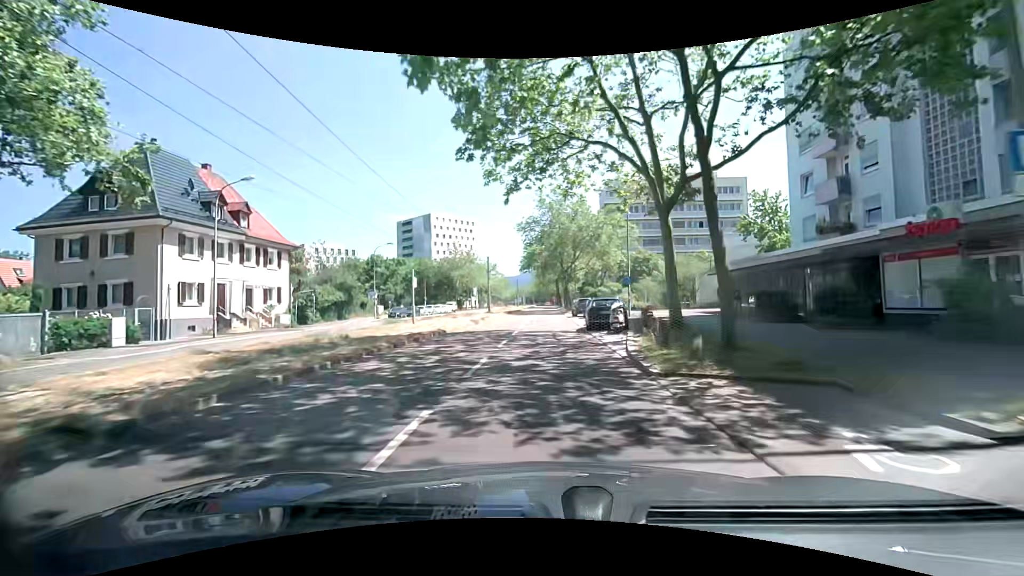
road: tertiary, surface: asphalt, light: Day
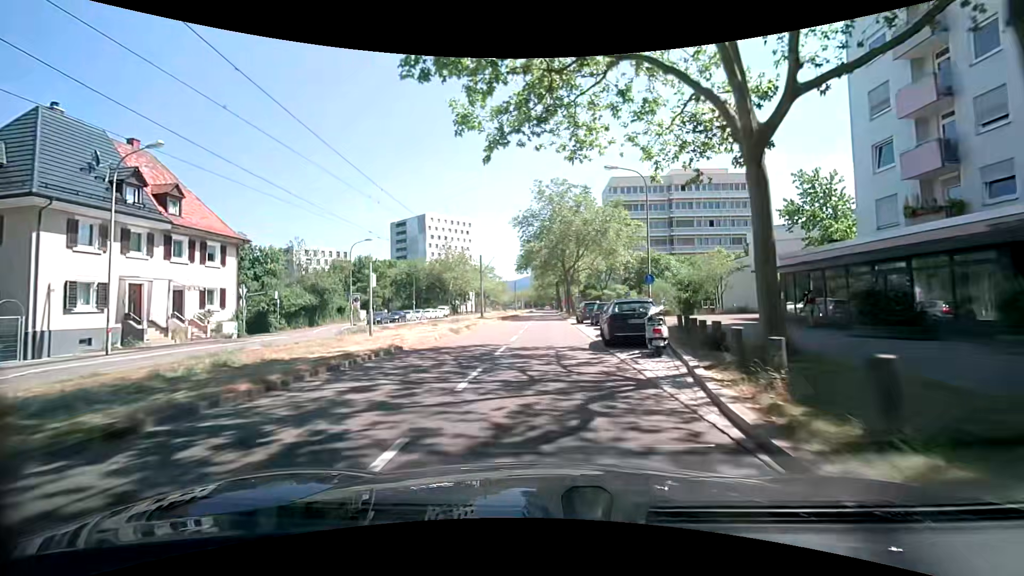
(-0.1, +7.1) m; -1°
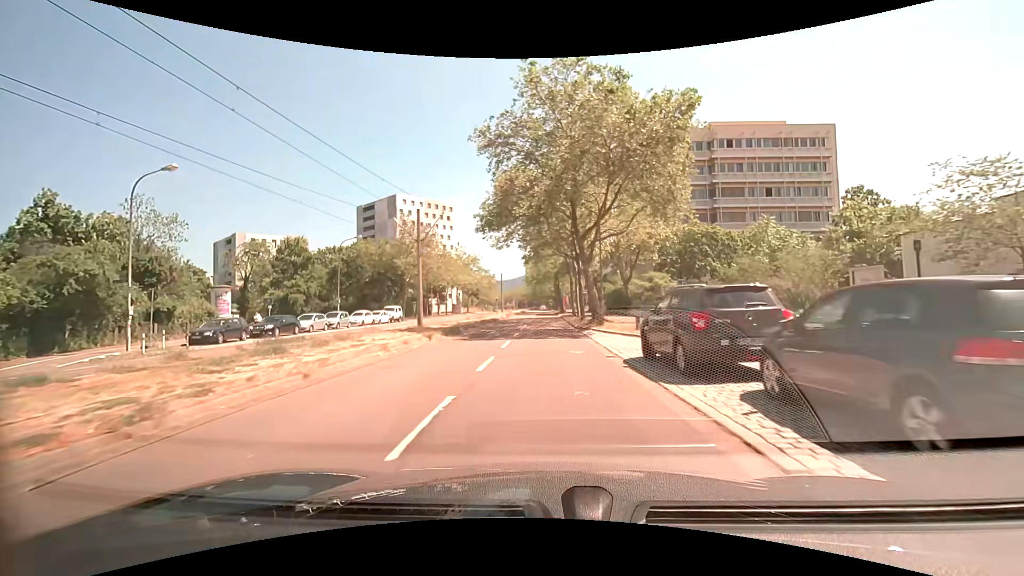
(+0.2, +27.4) m; +1°
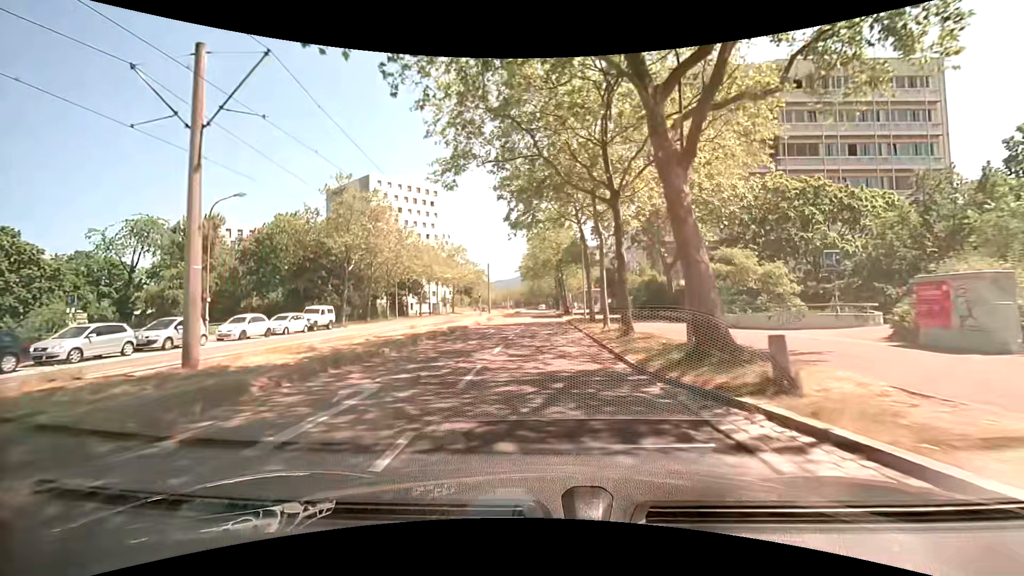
(-0.1, +19.9) m; -1°
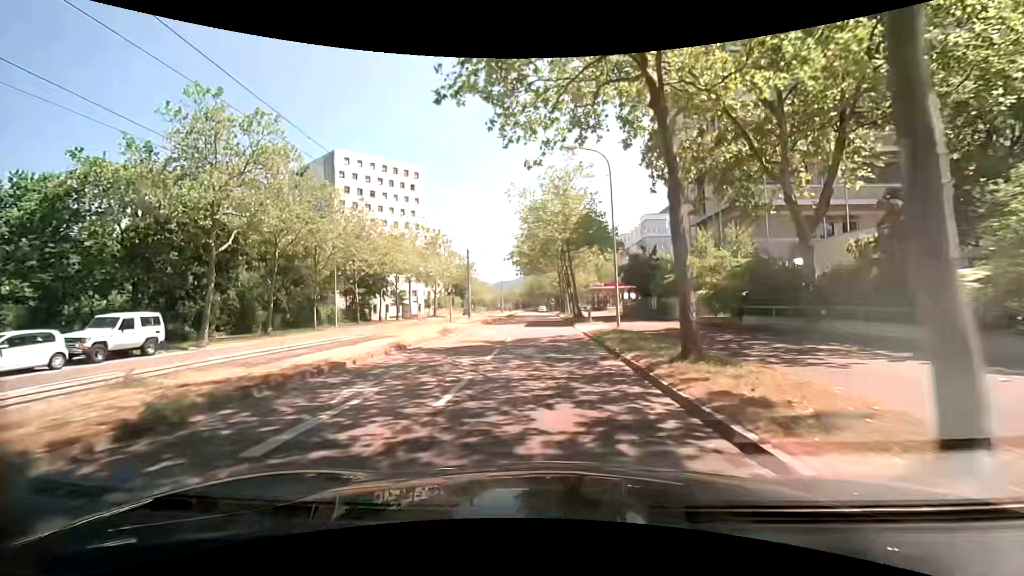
(+0.2, +19.4) m; -1°
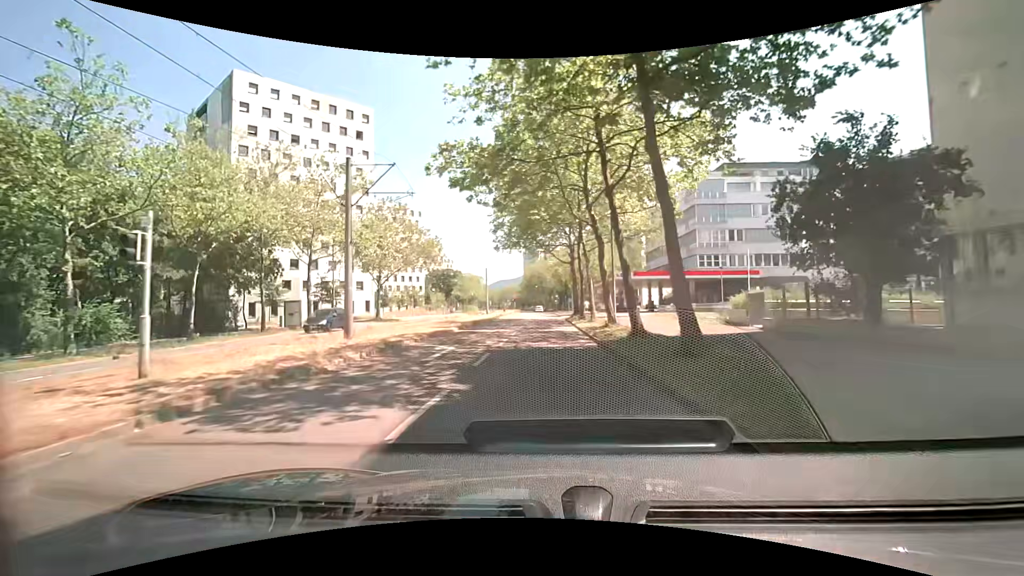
(+0.8, +31.9) m; +1°
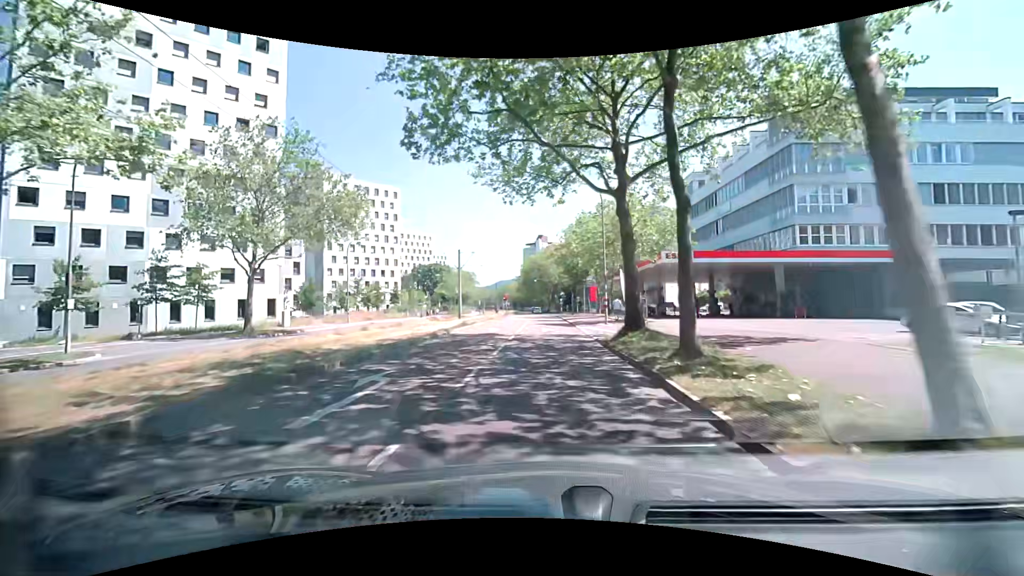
(0.0, +26.8) m; 0°
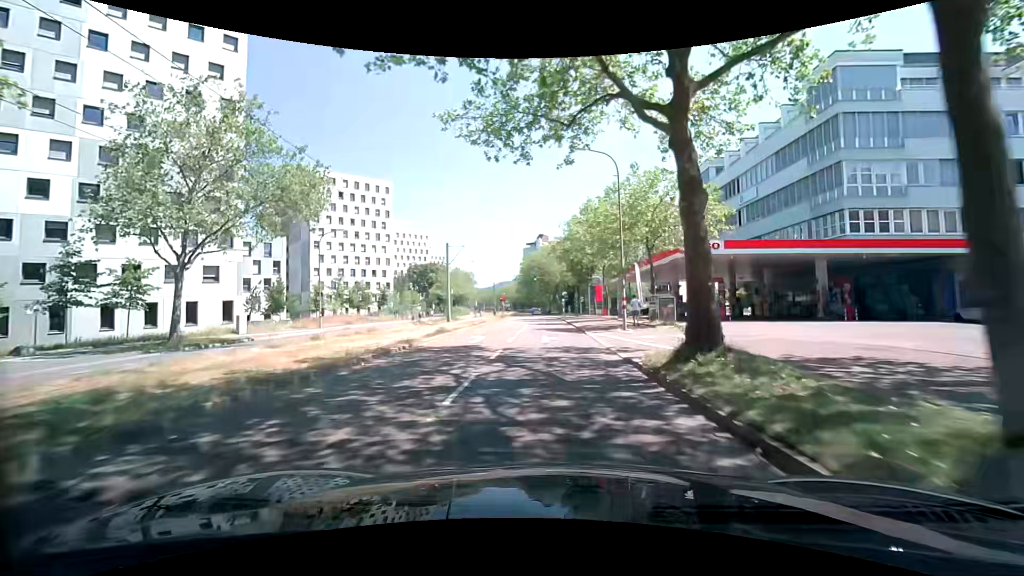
(0.0, +6.9) m; 0°
(0, +10) (0, +20) (0, +30) (0, +40) (0, +50) (-1, +60) (-1, +70) (-1, +80) (-1, +90) (-2, +100) m
